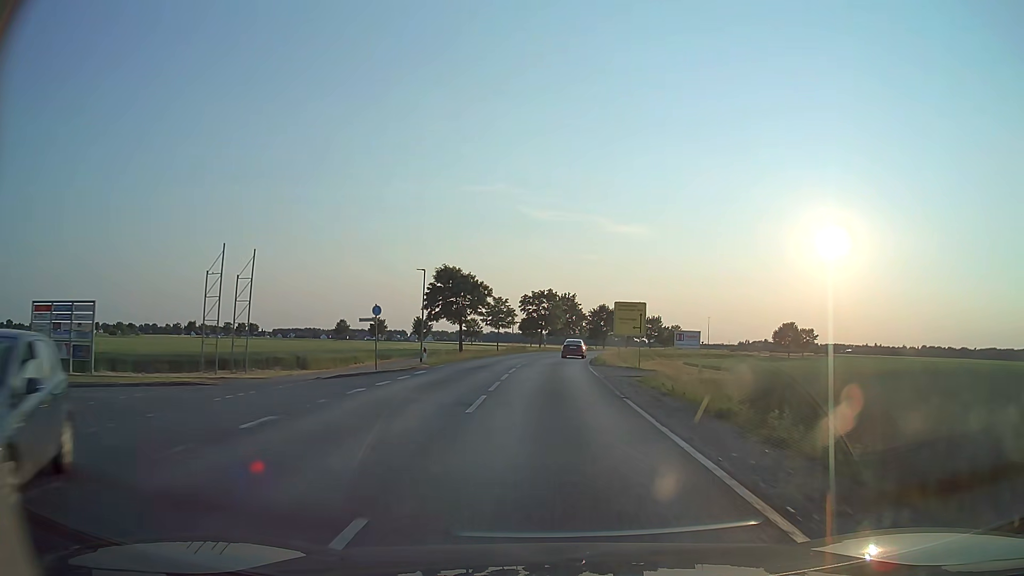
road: secondary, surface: asphalt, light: Day
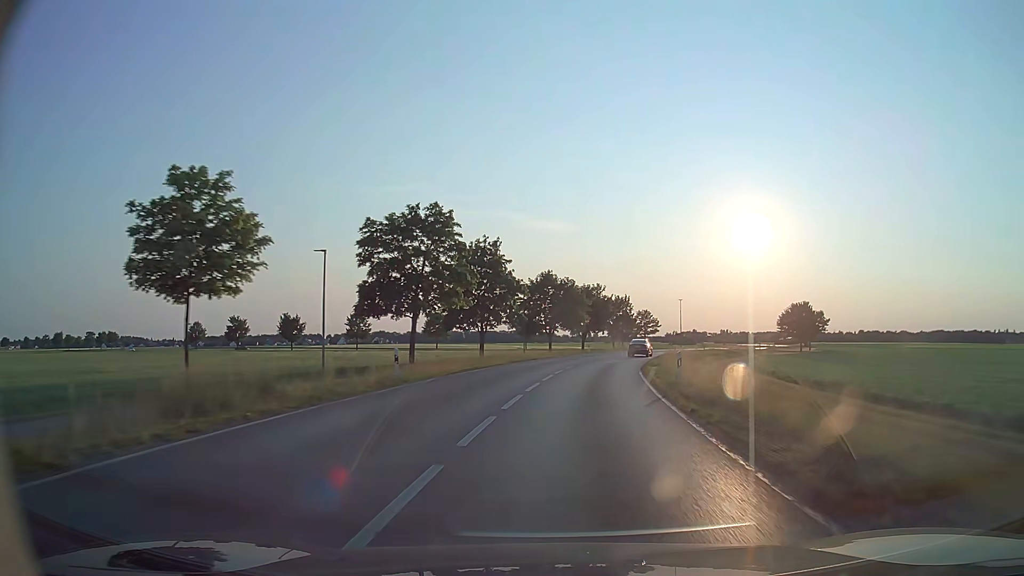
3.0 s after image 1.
(+1.9, +56.9) m; +6°
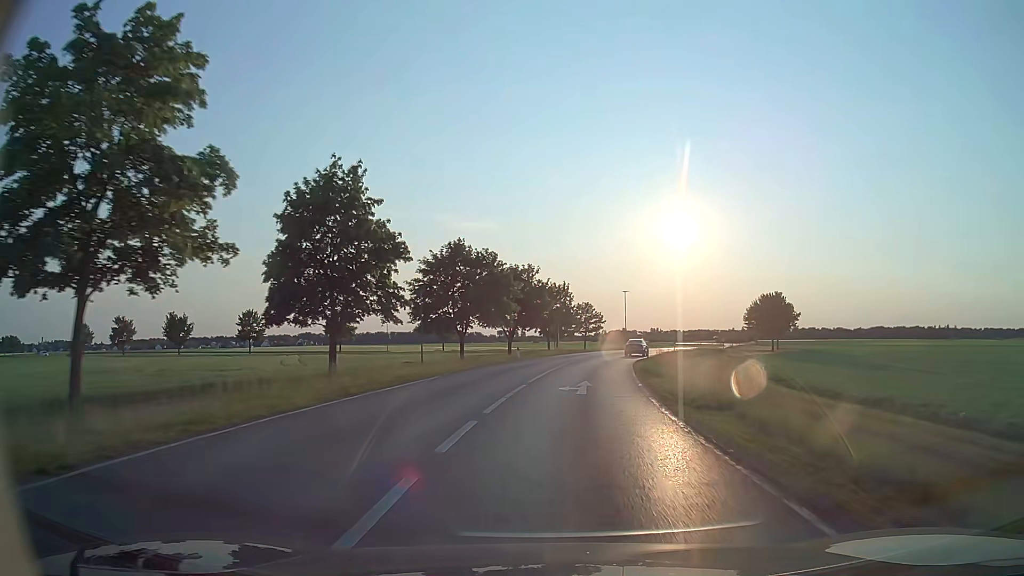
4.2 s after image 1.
(+1.3, +22.7) m; +6°
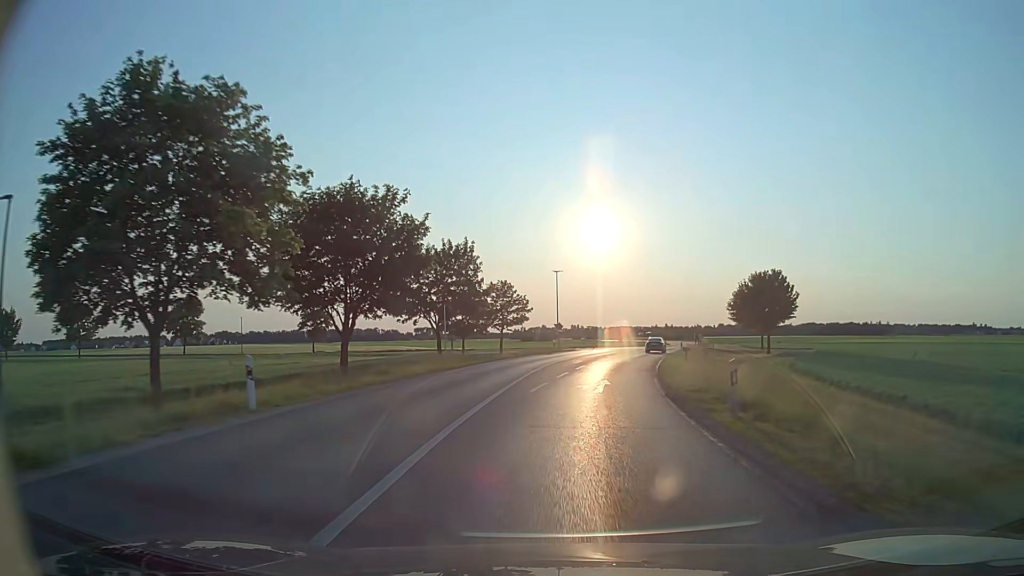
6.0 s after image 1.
(+2.1, +33.7) m; +7°
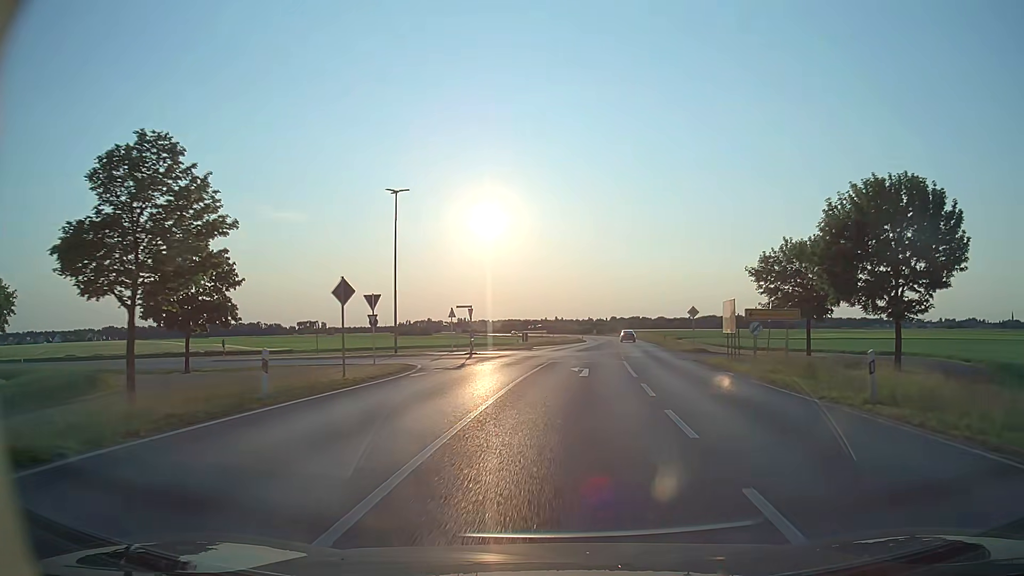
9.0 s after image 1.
(+3.8, +49.1) m; +9°
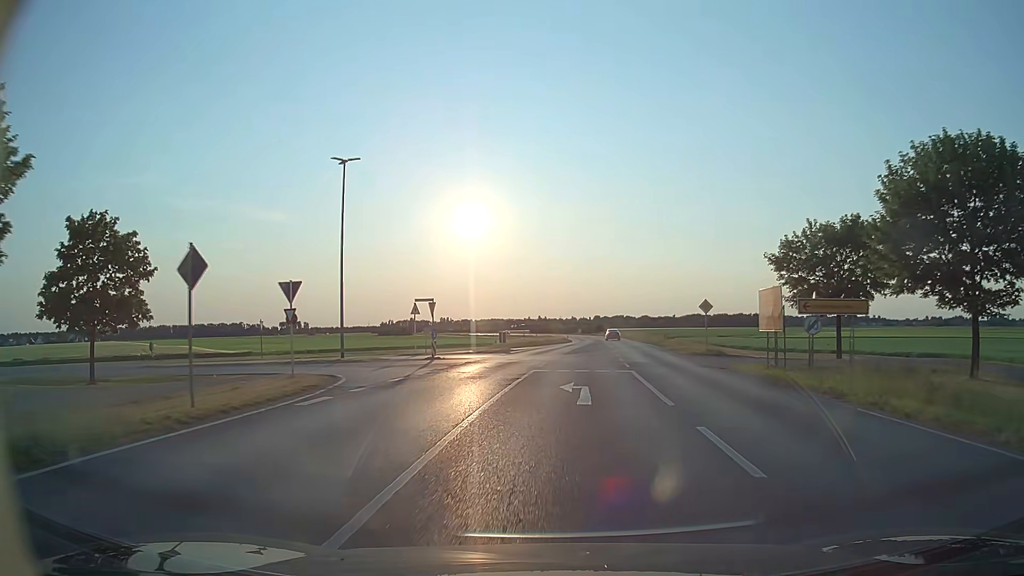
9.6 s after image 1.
(+0.1, +8.1) m; +2°
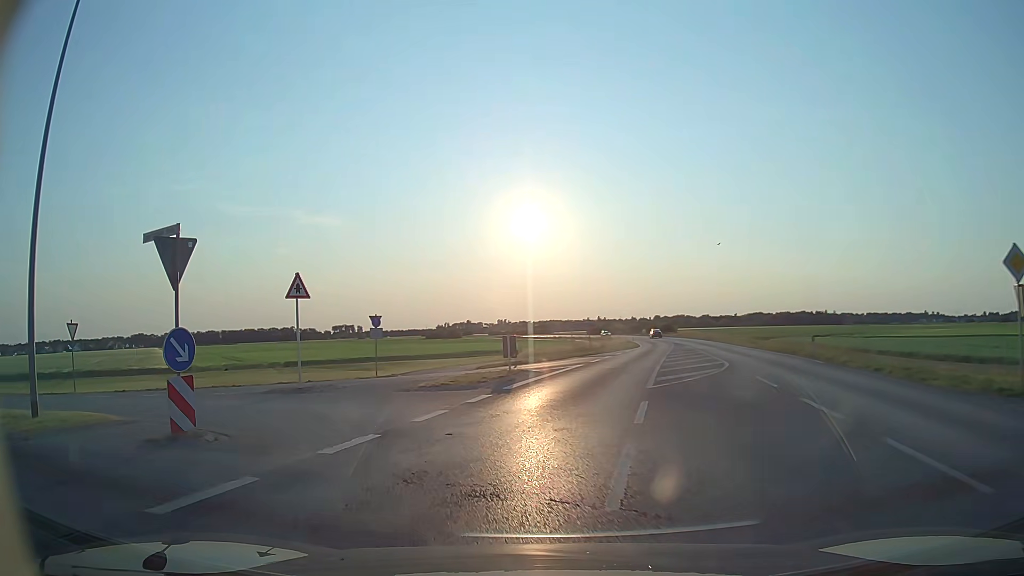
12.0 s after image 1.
(+0.4, +24.4) m; -3°
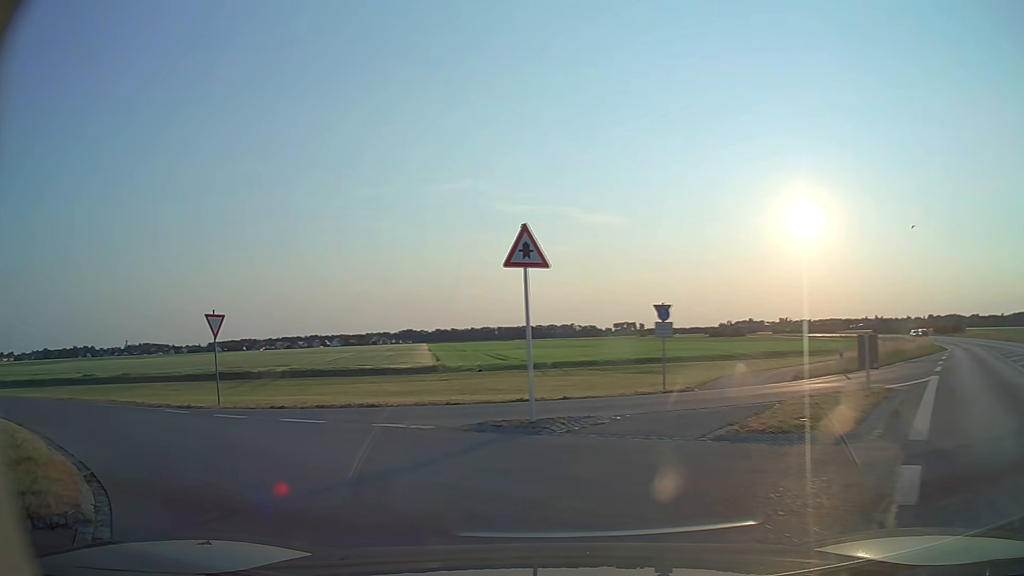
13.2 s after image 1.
(-1.6, +8.0) m; -25°
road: tertiary
(-3, +9) (-11, +16) (-20, +20) (-29, +24) (-39, +25) (-49, +26) (-59, +25) (-69, +25) (-79, +24) (-89, +24) m
